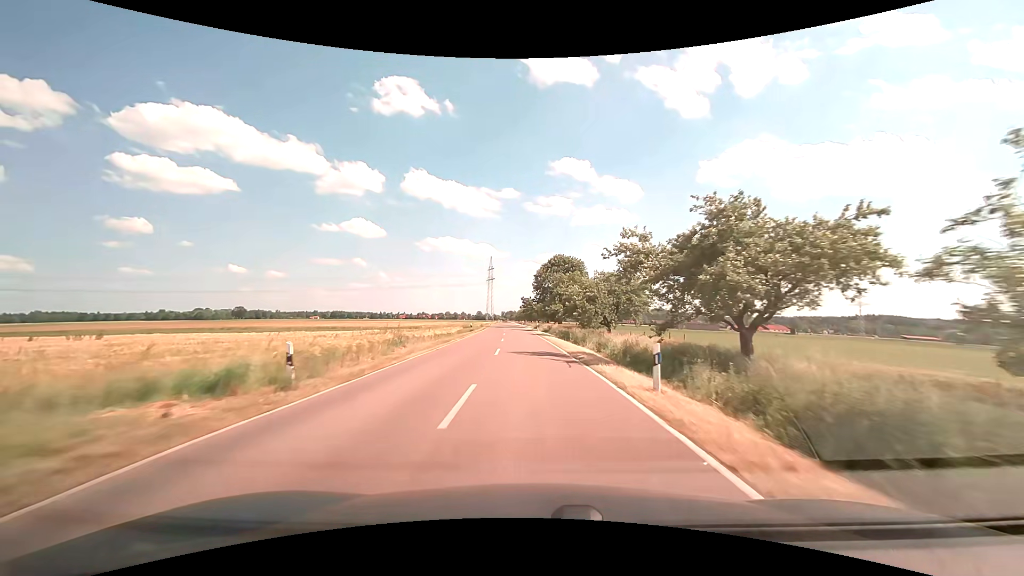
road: tertiary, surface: asphalt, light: Day
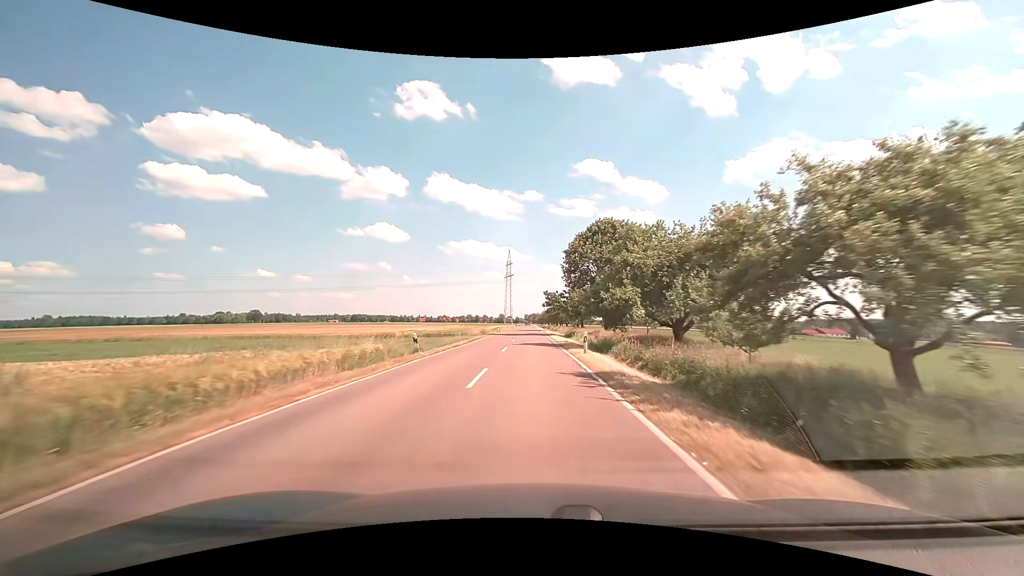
(-0.9, +33.4) m; -3°
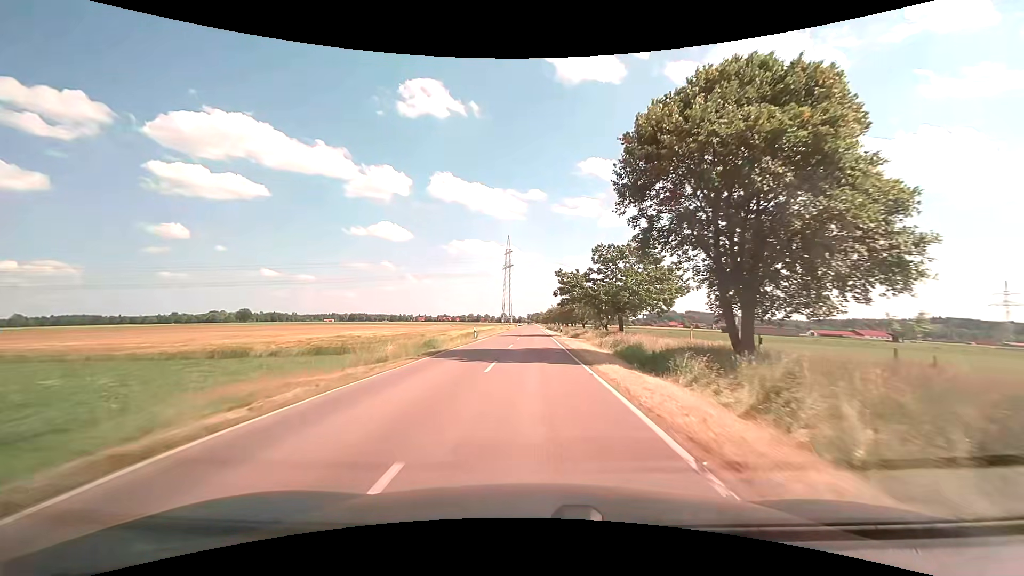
(-0.4, +33.9) m; 0°
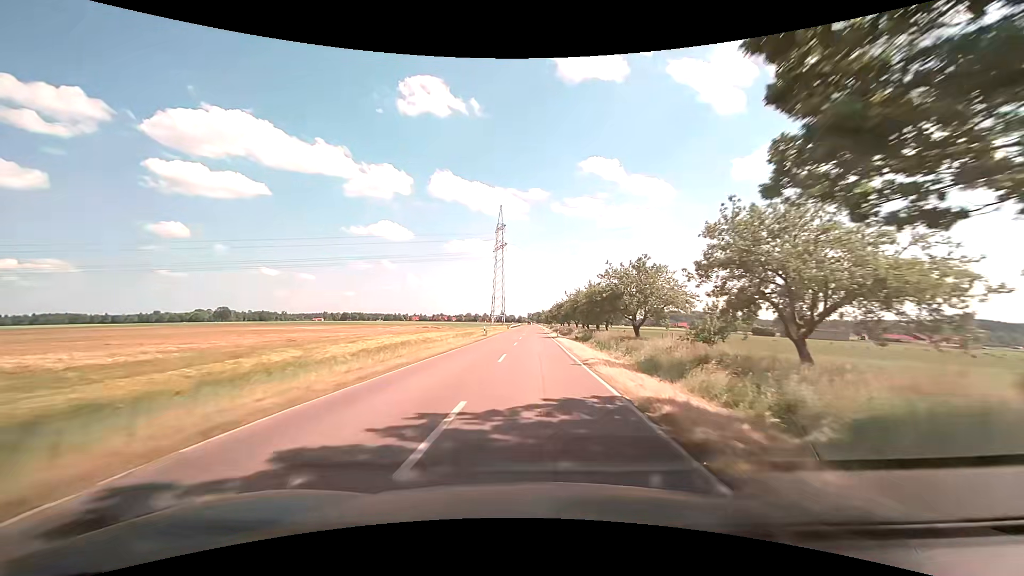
(-0.4, +45.9) m; 0°
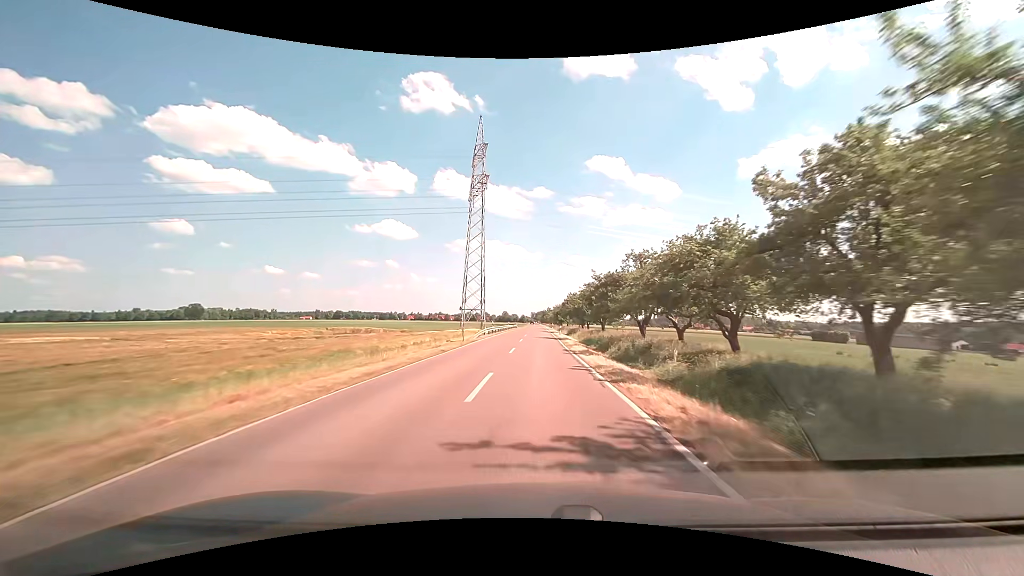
(-0.1, +57.8) m; 0°
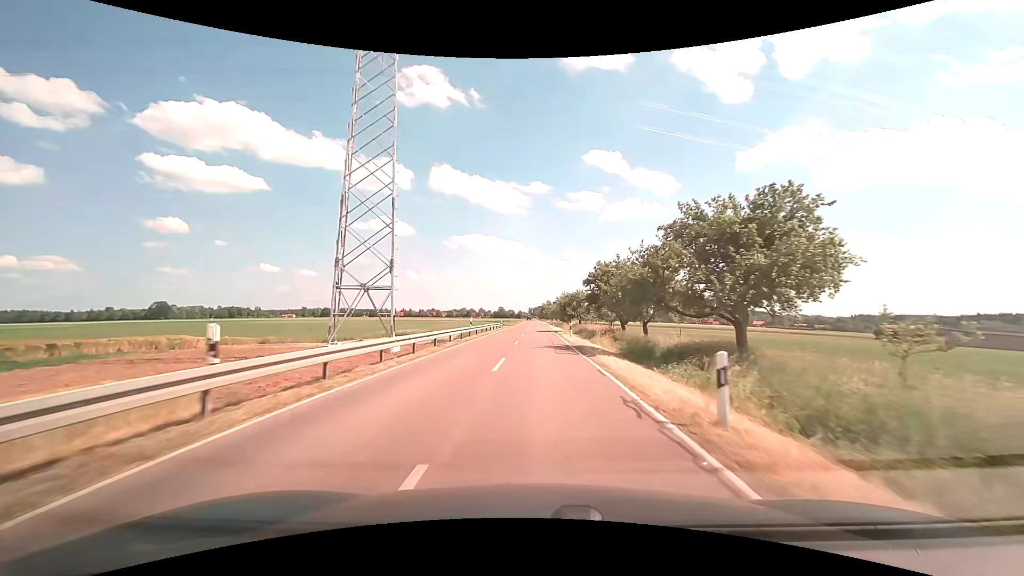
(+0.1, +45.0) m; 0°
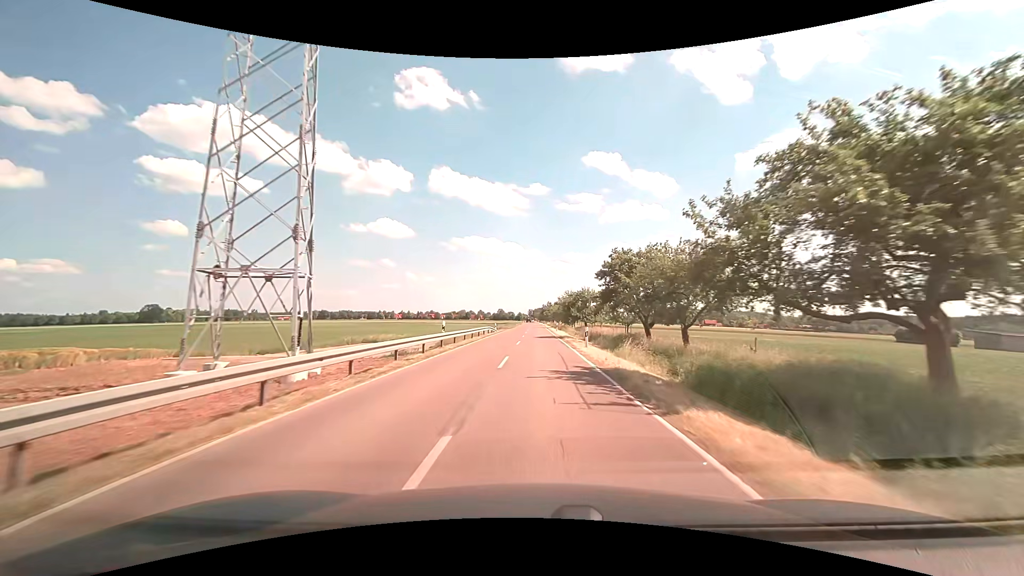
(0.0, +10.4) m; 0°
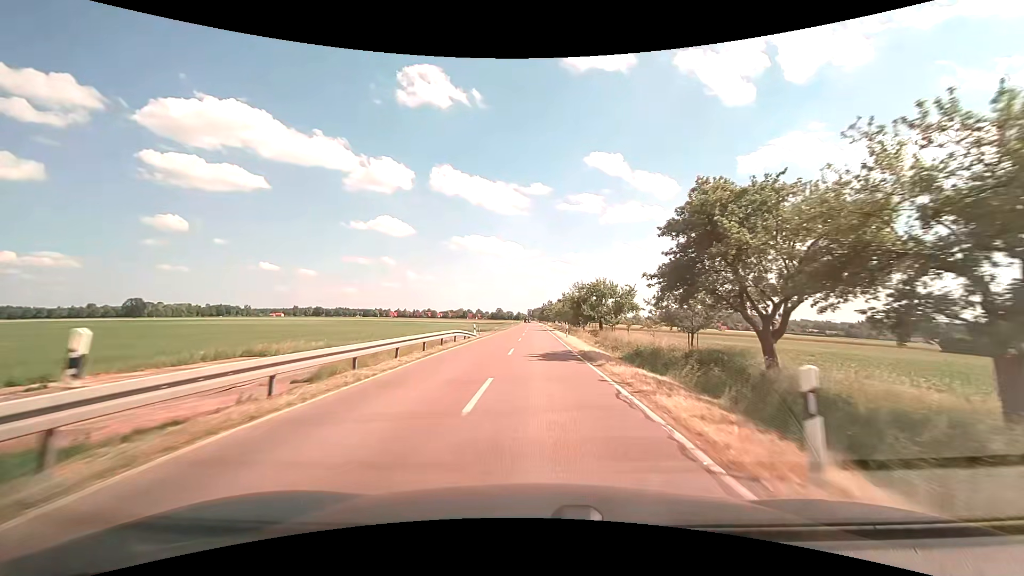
(0.0, +19.6) m; 0°
(0, +10) (0, +20) (0, +30) (0, +40) (0, +50) (0, +60) (0, +70) (0, +80) (0, +90) (0, +100) m
